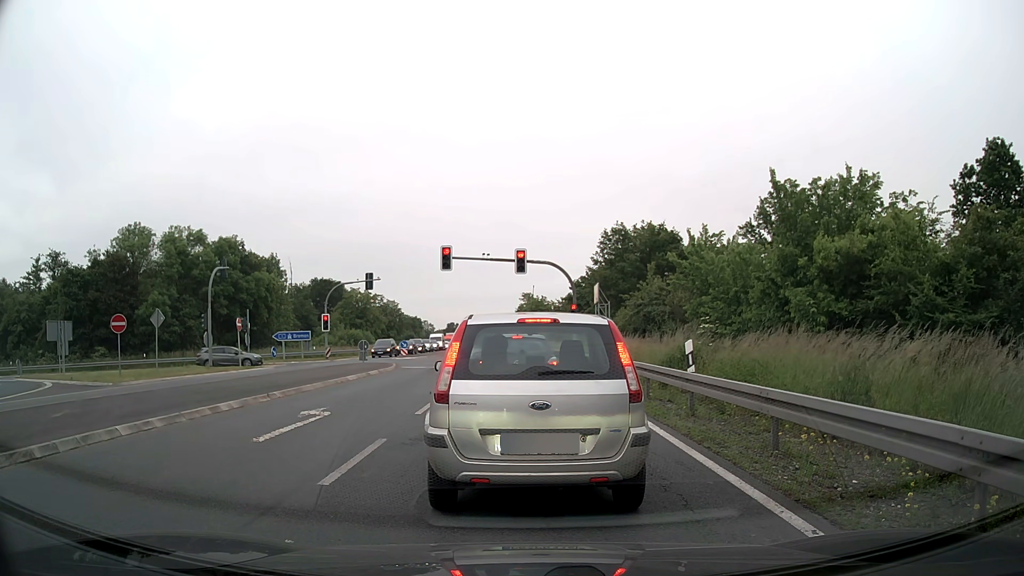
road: primary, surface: asphalt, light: Day
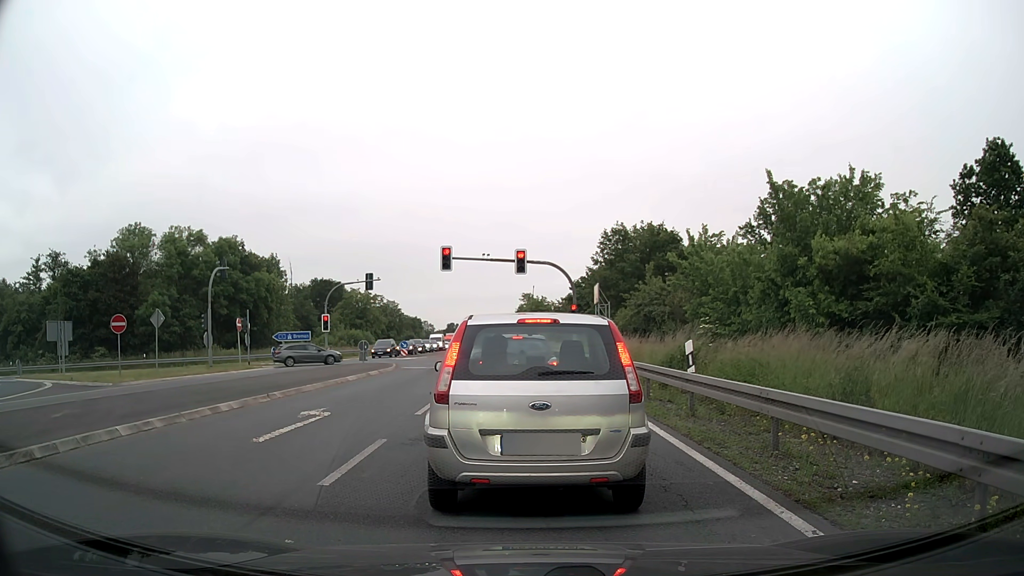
(0.0, 0.0) m; 0°
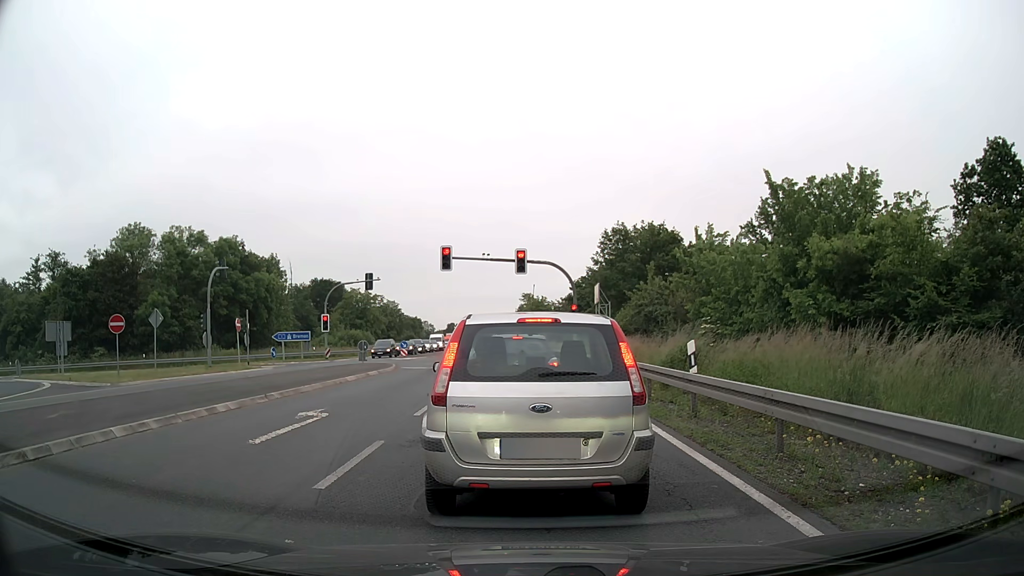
(0.0, +0.1) m; 0°
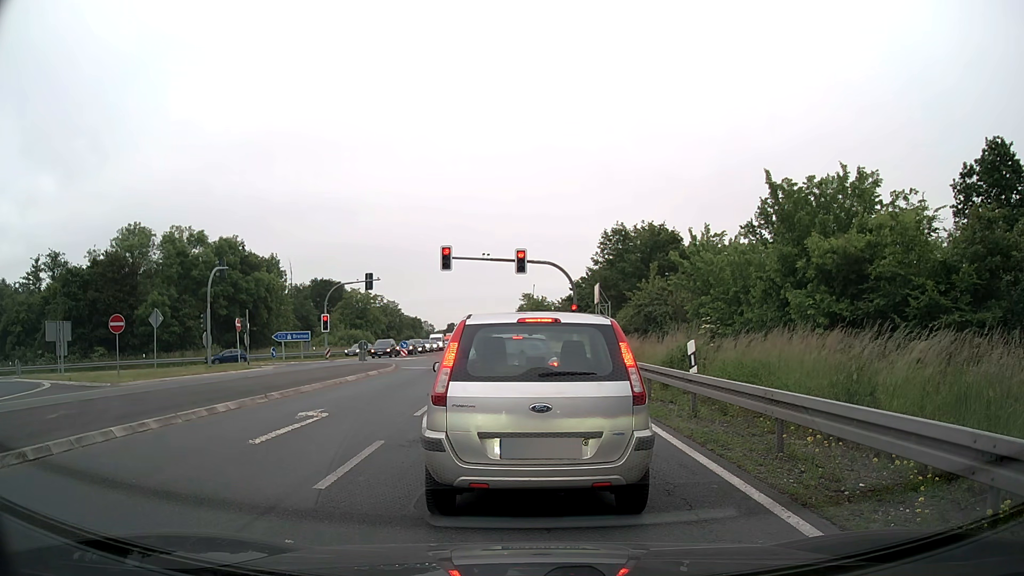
(0.0, 0.0) m; 0°
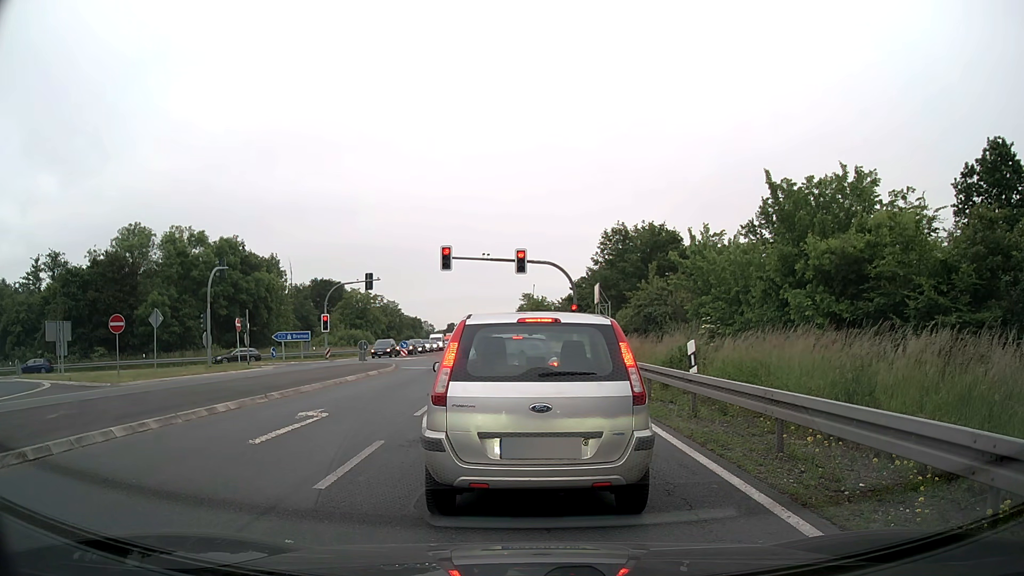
(0.0, 0.0) m; 0°
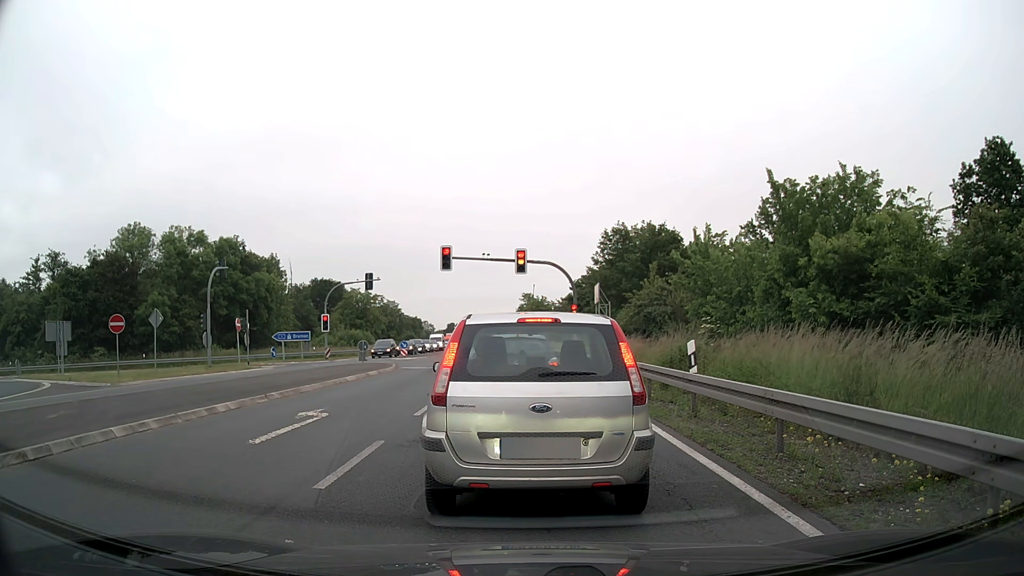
(0.0, 0.0) m; 0°
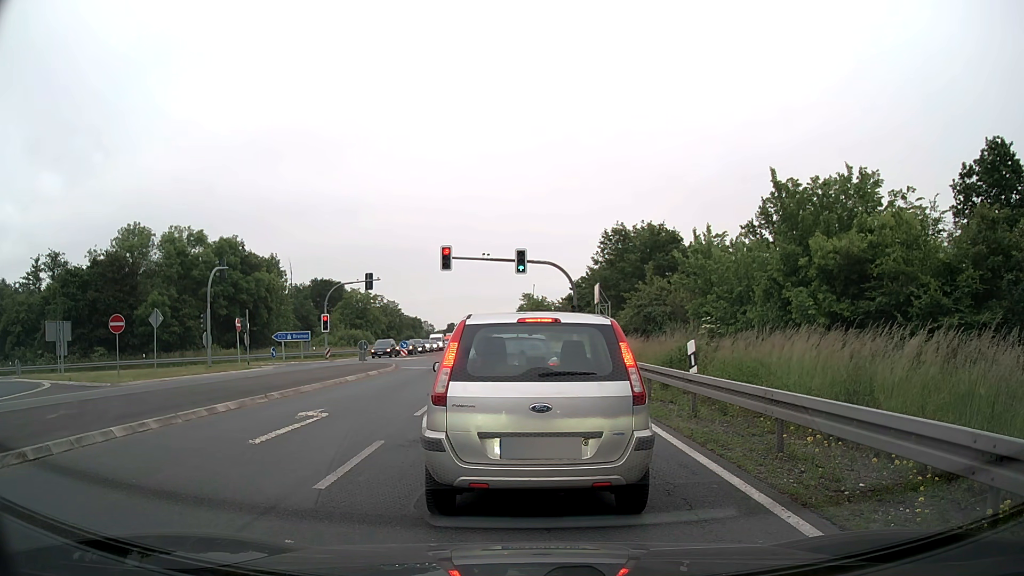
(0.0, 0.0) m; 0°
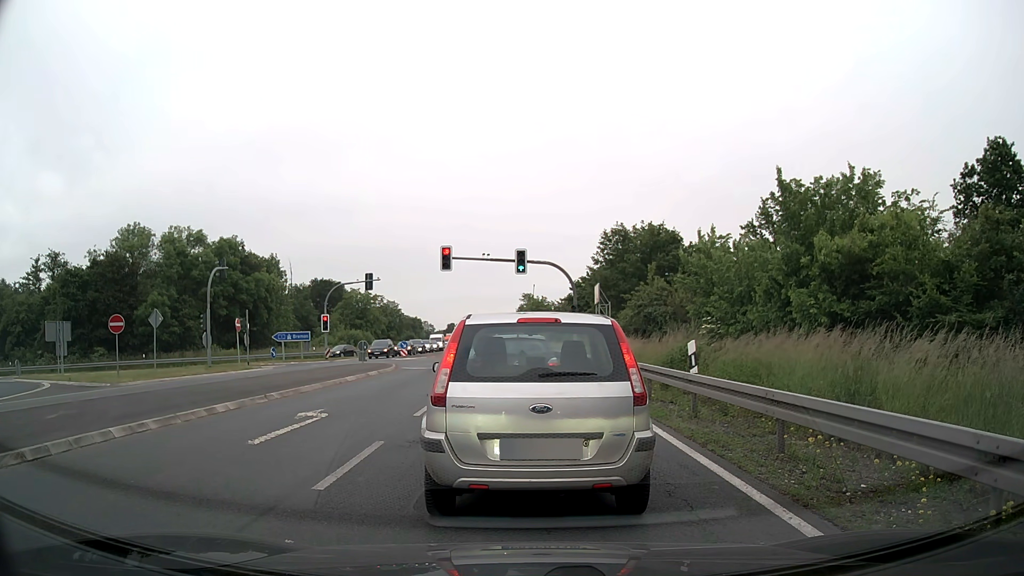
(0.0, 0.0) m; 0°
(0, +10) (0, +20) (0, +30) (0, +40) (0, +50) (-1, +60) (-1, +70) (-1, +80) (-2, +90) (-2, +100) m
